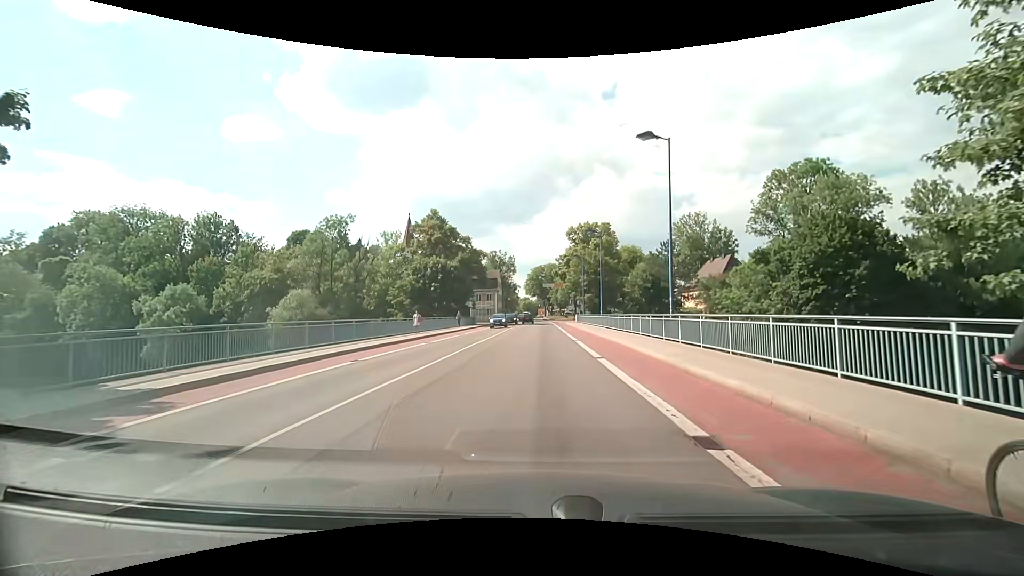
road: residential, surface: asphalt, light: Day
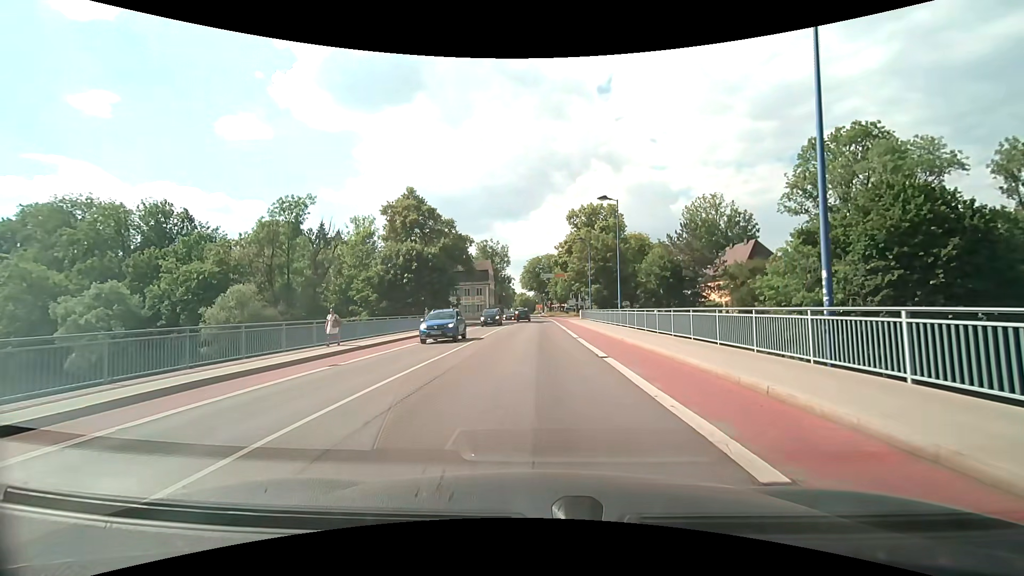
(+0.1, +12.3) m; +1°
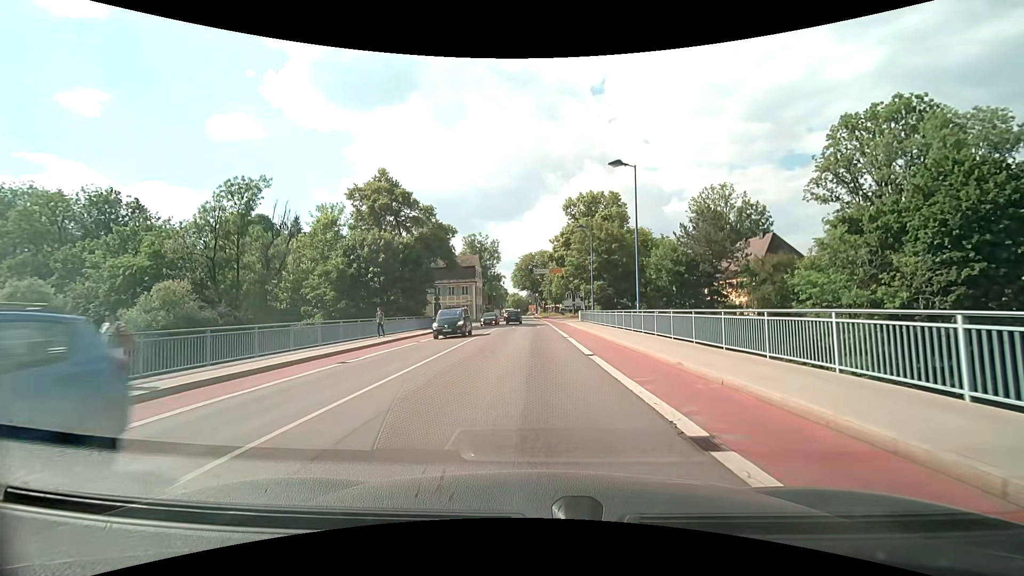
(0.0, +9.1) m; 0°
(0, +10) (0, +20) (0, +30) (0, +40) (0, +50) (0, +60) (0, +70) (-1, +80) (-2, +90) (-2, +100) m
